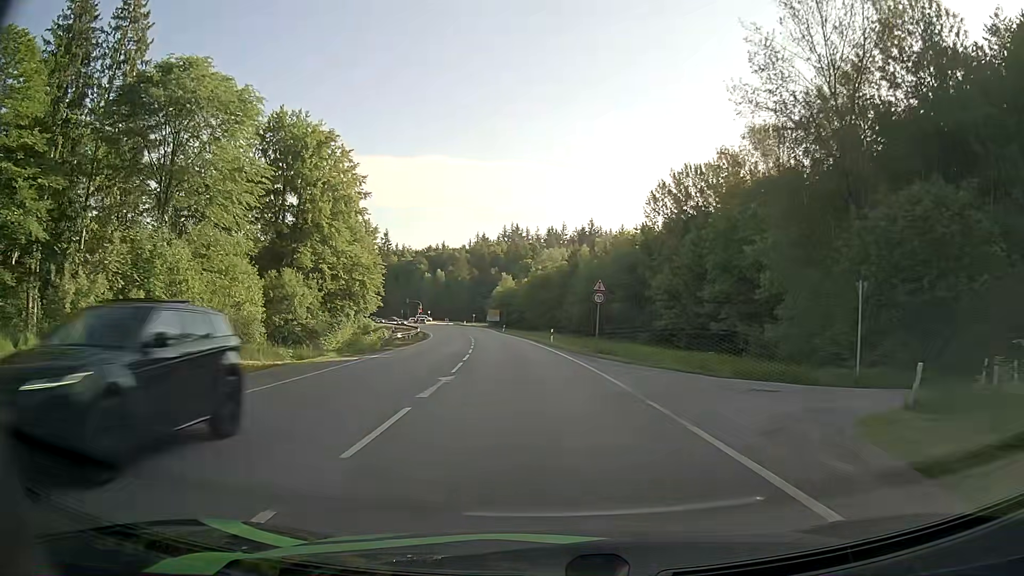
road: secondary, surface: asphalt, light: Day
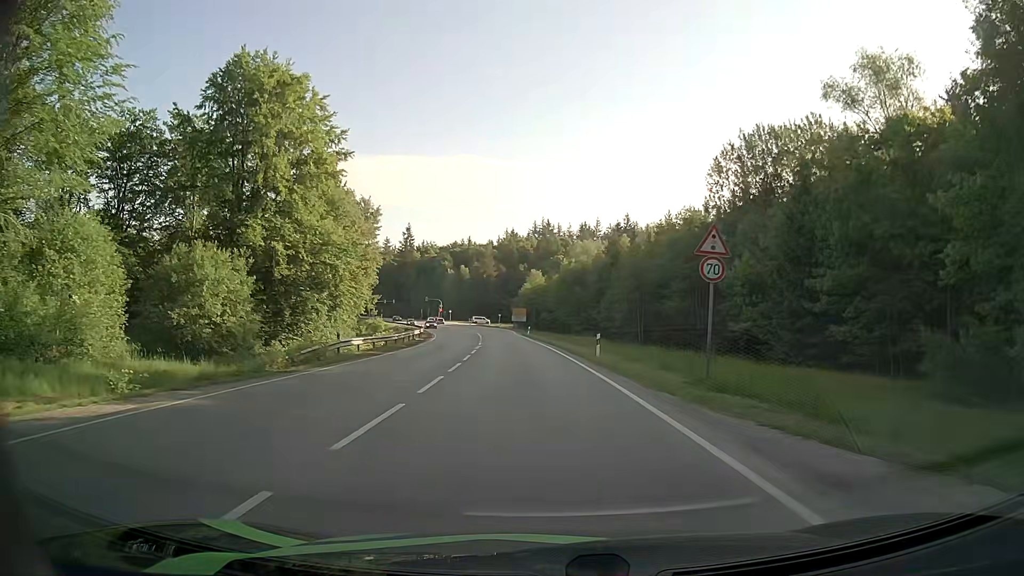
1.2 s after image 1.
(-0.5, +17.8) m; -3°
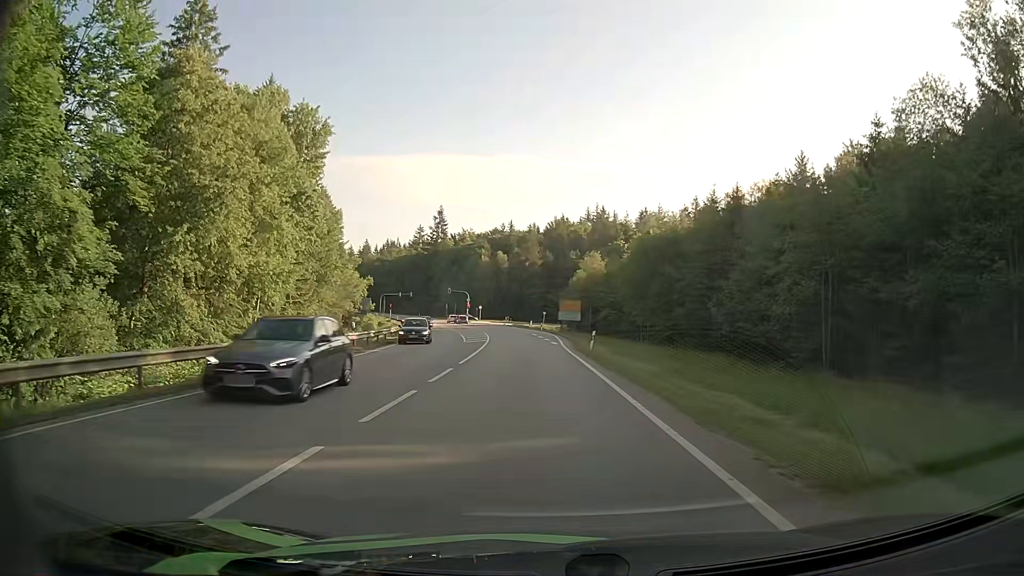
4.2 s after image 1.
(-1.6, +40.0) m; -4°
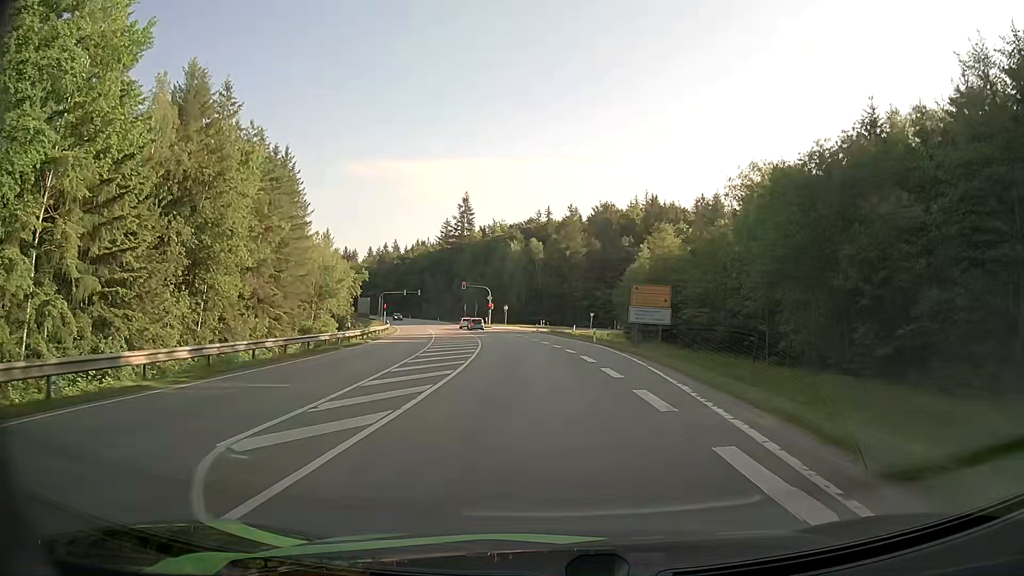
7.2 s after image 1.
(-1.0, +34.5) m; -2°
(0, +10) (-1, +20) (-2, +30) (-3, +40) (-4, +50) (-6, +60) (-8, +69) (-10, +79) (-12, +89) (-15, +99) m
